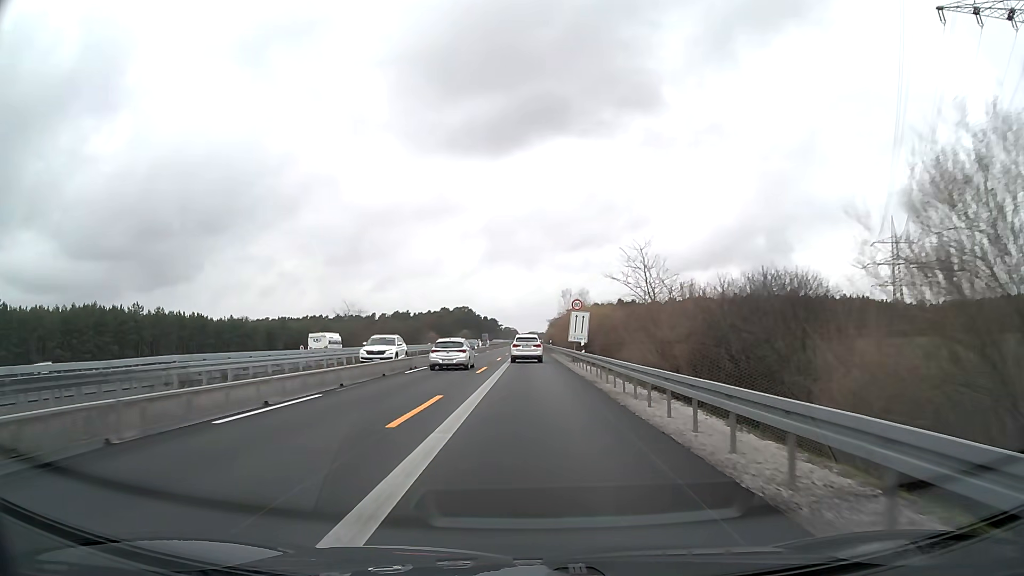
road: motorway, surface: asphalt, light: Day
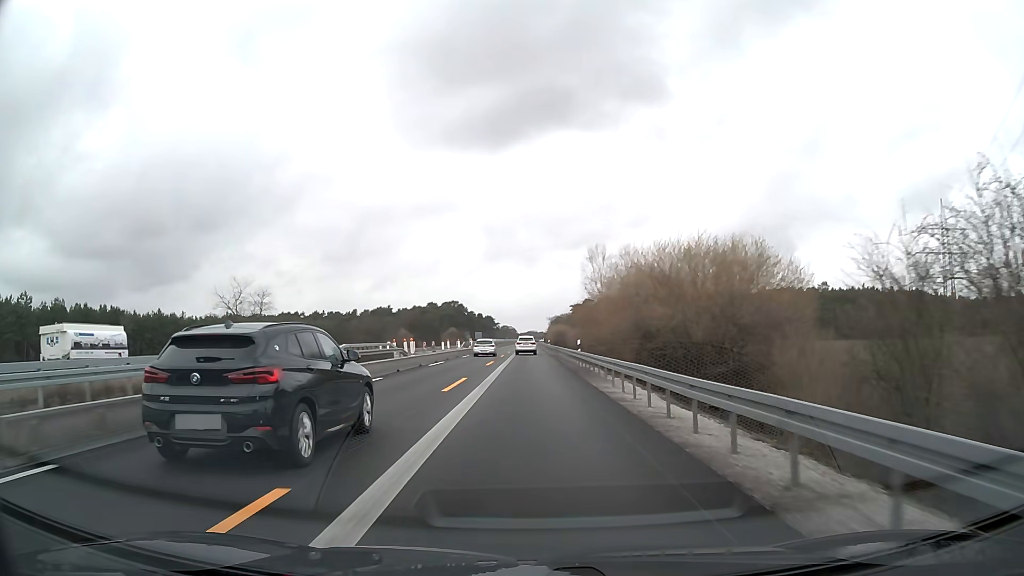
(0.0, +46.5) m; 0°
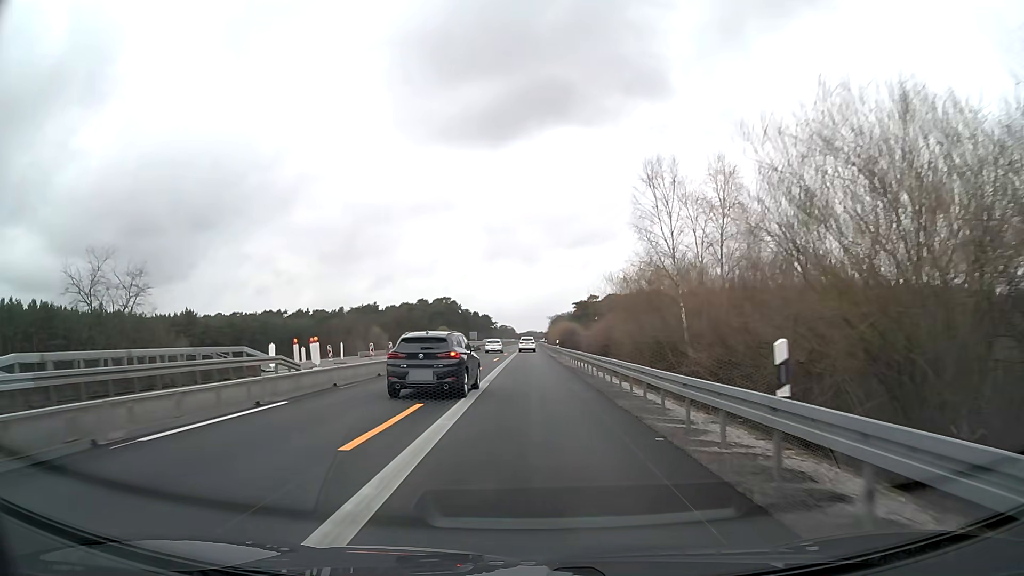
(0.0, +27.8) m; 0°
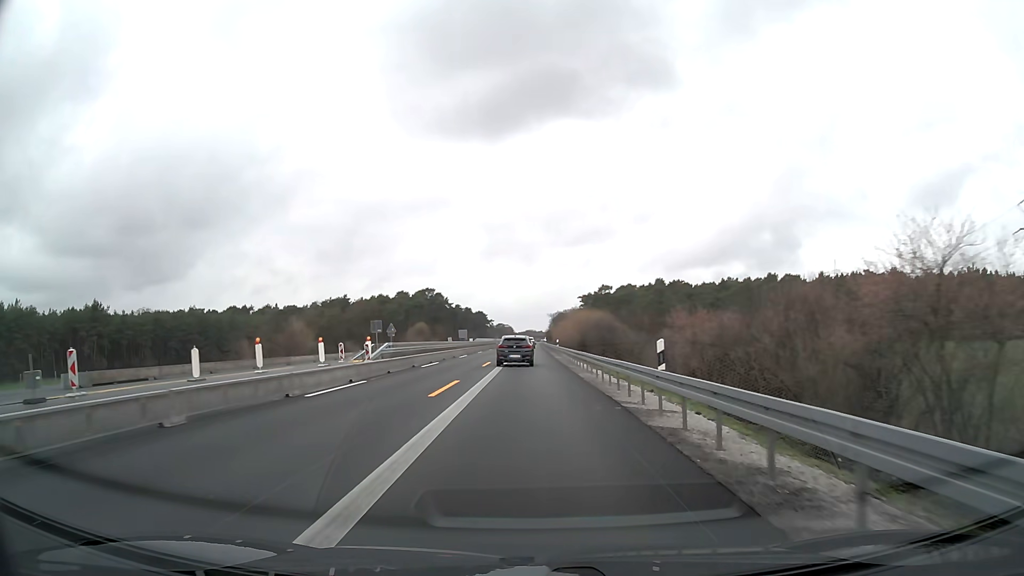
(+0.1, +46.3) m; 0°
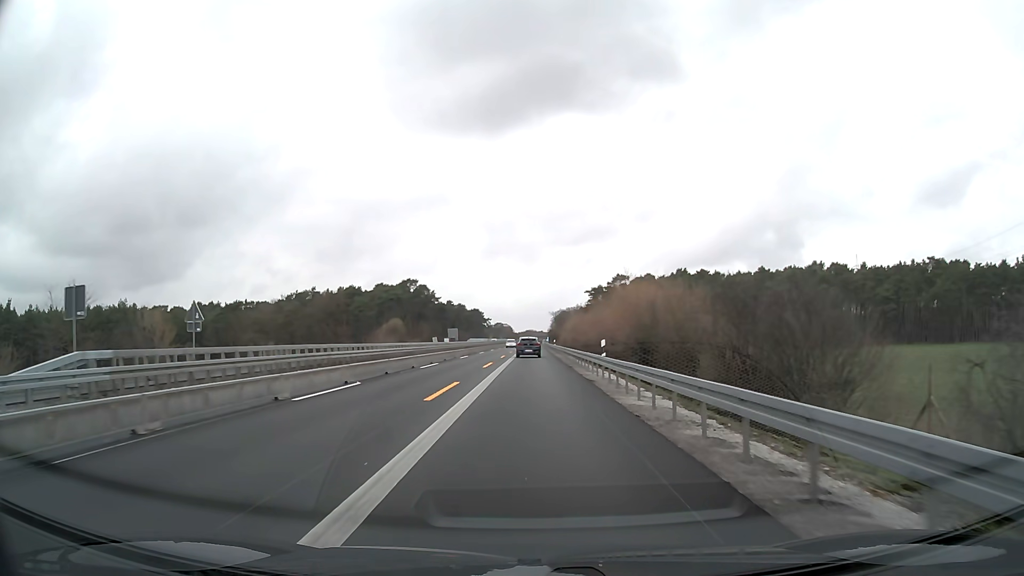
(0.0, +37.1) m; 0°
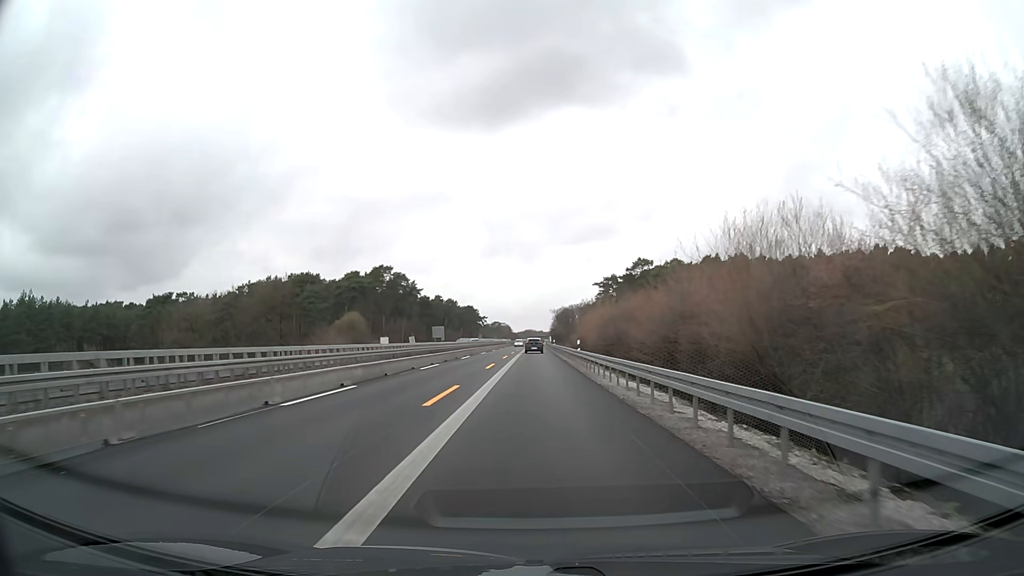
(0.0, +37.2) m; 0°
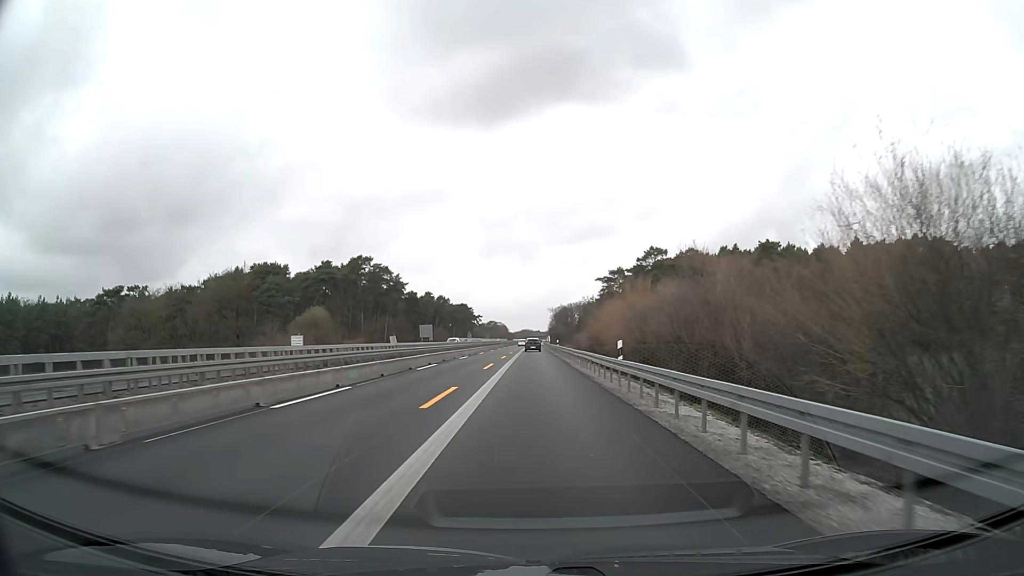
(0.0, +18.6) m; 0°
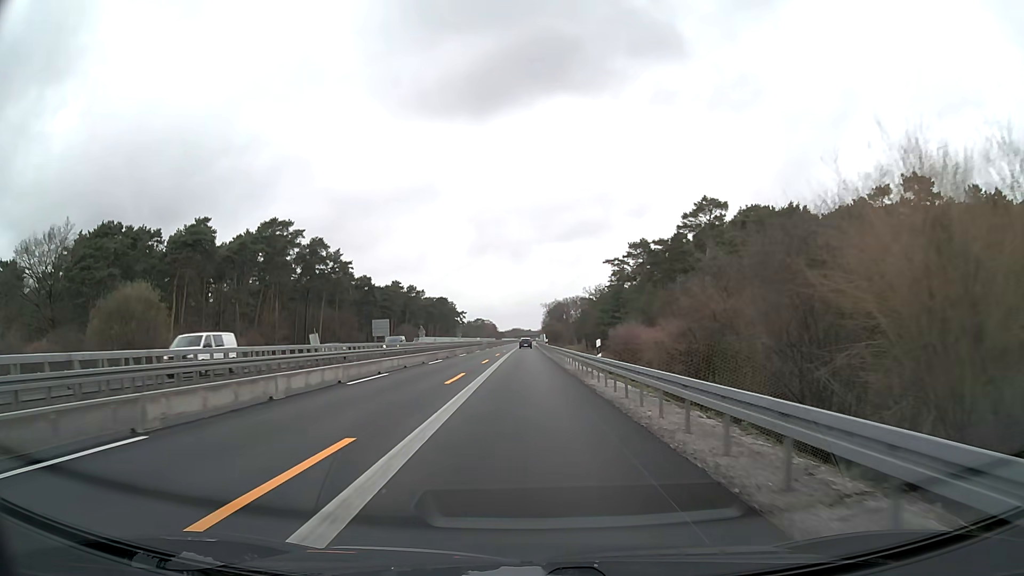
(+0.3, +46.6) m; +1°
(0, +10) (0, +20) (0, +30) (0, +40) (0, +50) (0, +60) (0, +70) (0, +80) (0, +90) (0, +100) m
